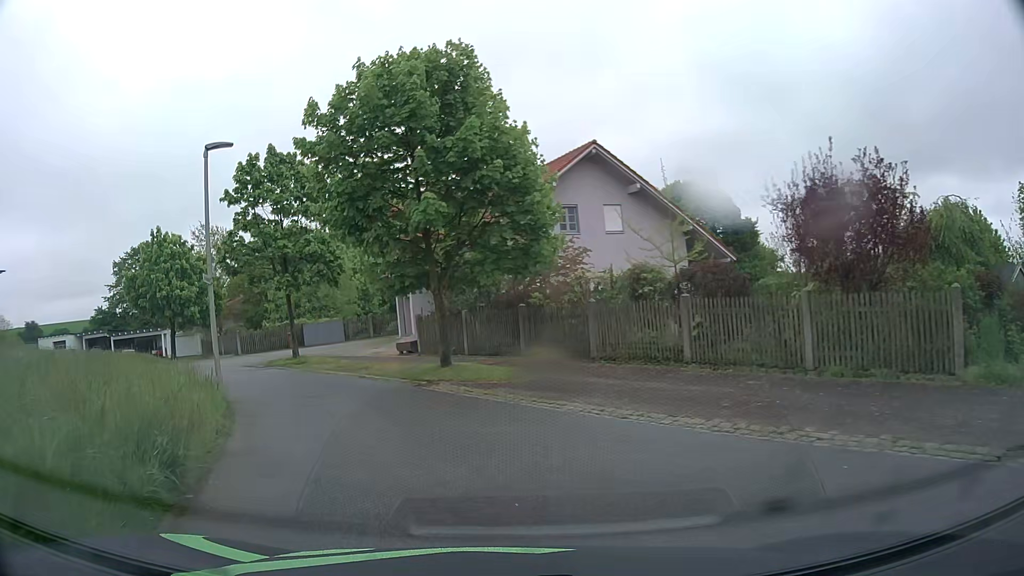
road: residential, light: Day
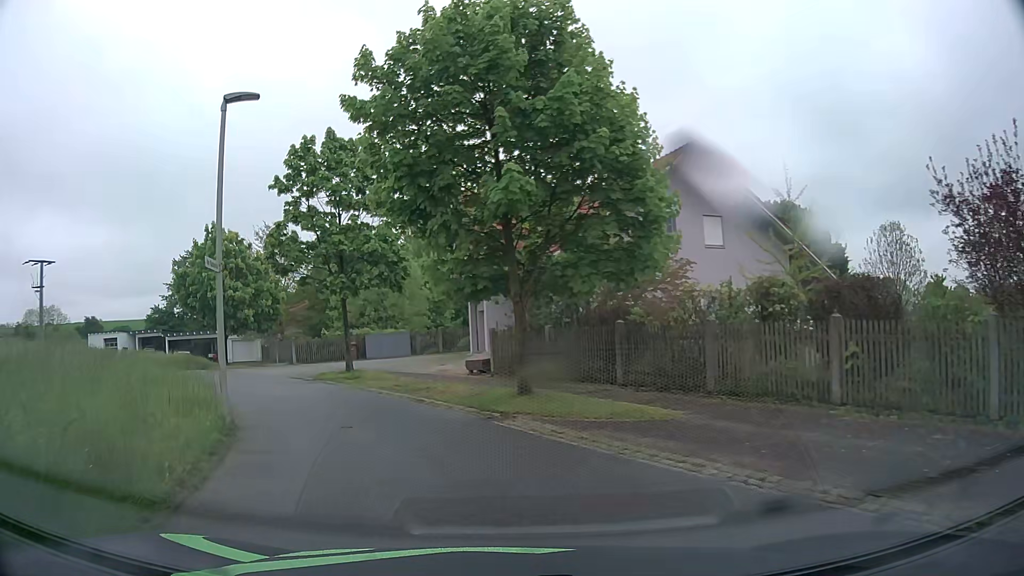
(-0.2, +3.4) m; -6°
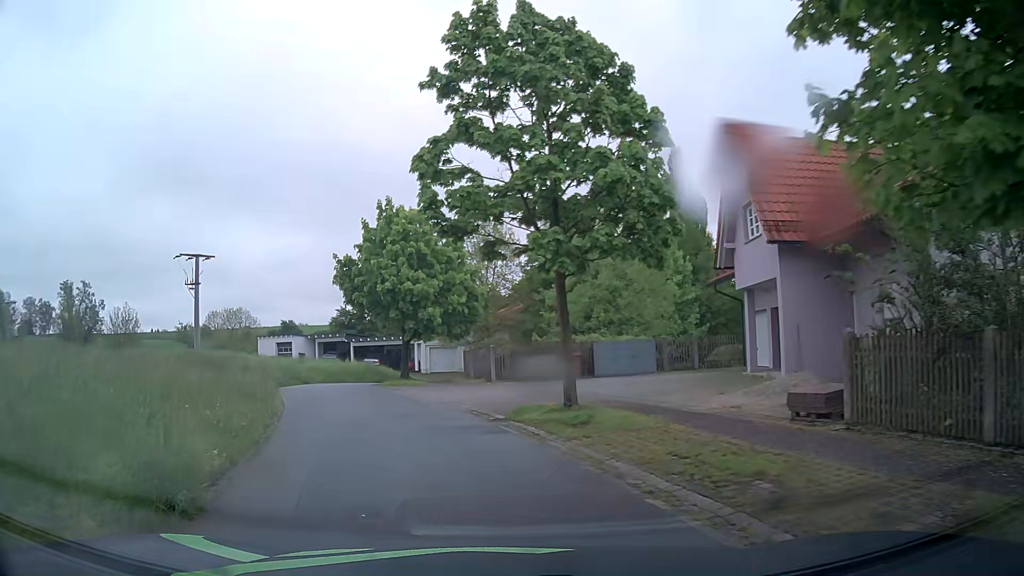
(-1.7, +9.9) m; -18°
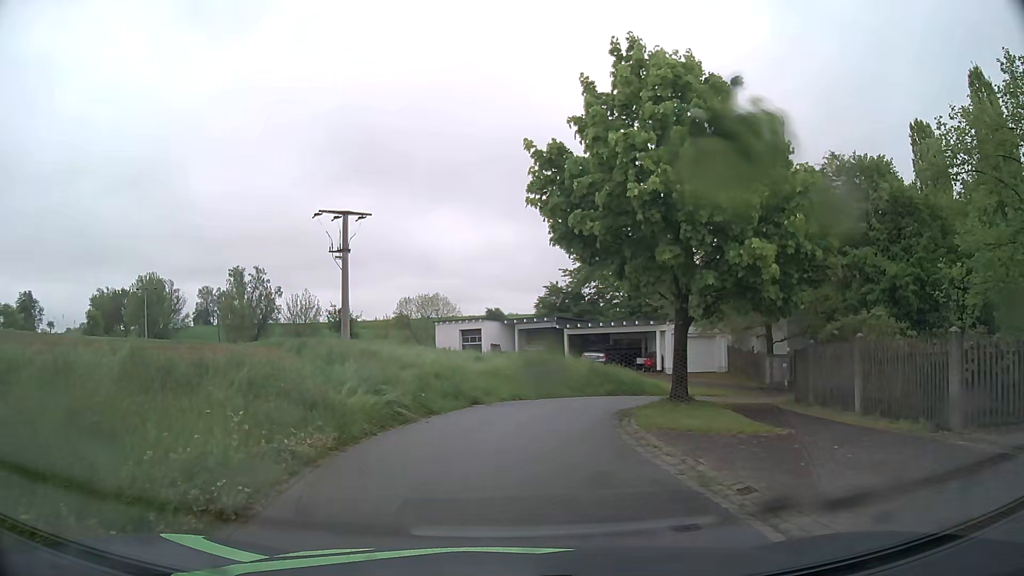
(-3.7, +17.3) m; -18°
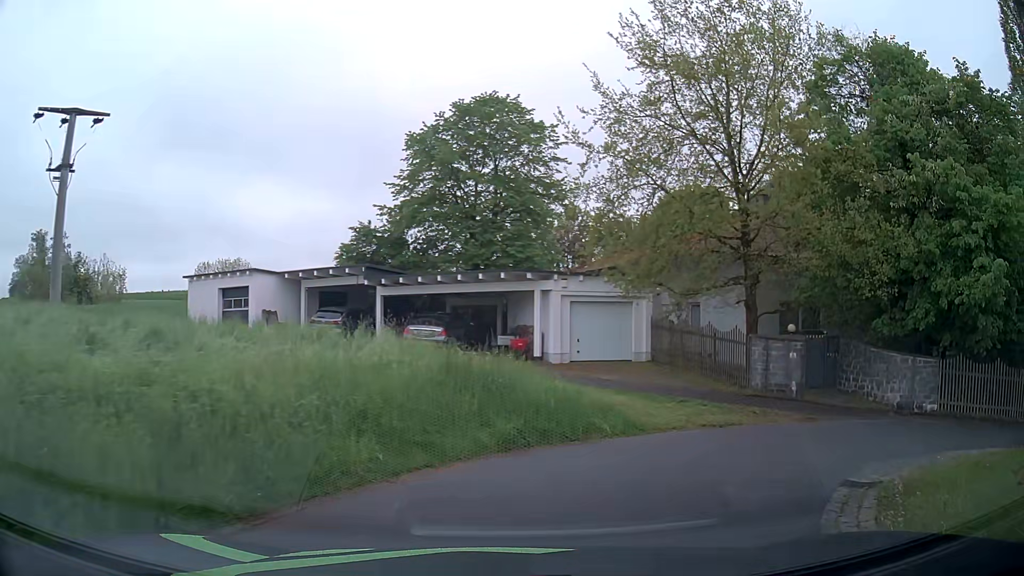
(+0.8, +16.7) m; +16°
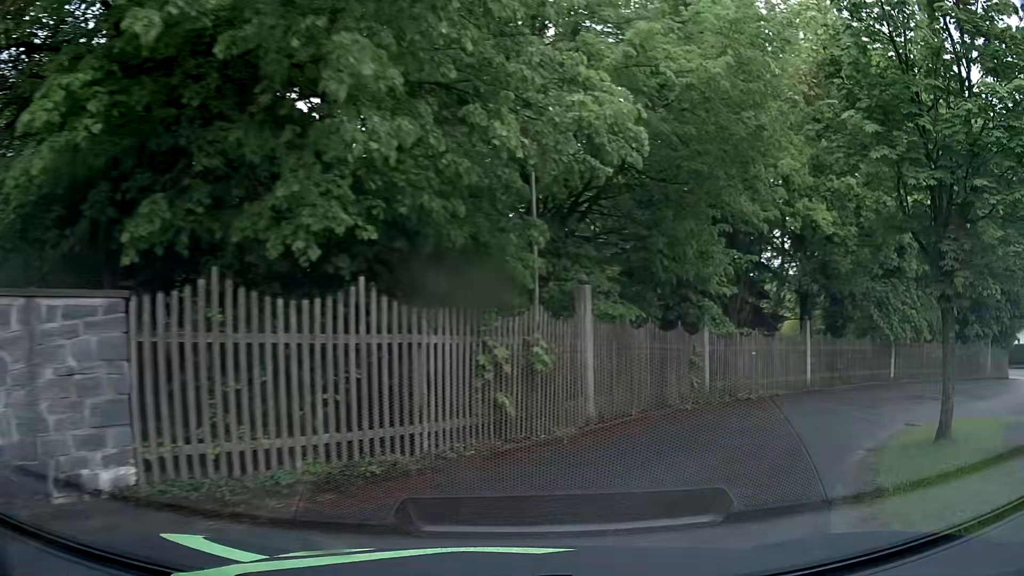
(+7.4, +12.2) m; +64°
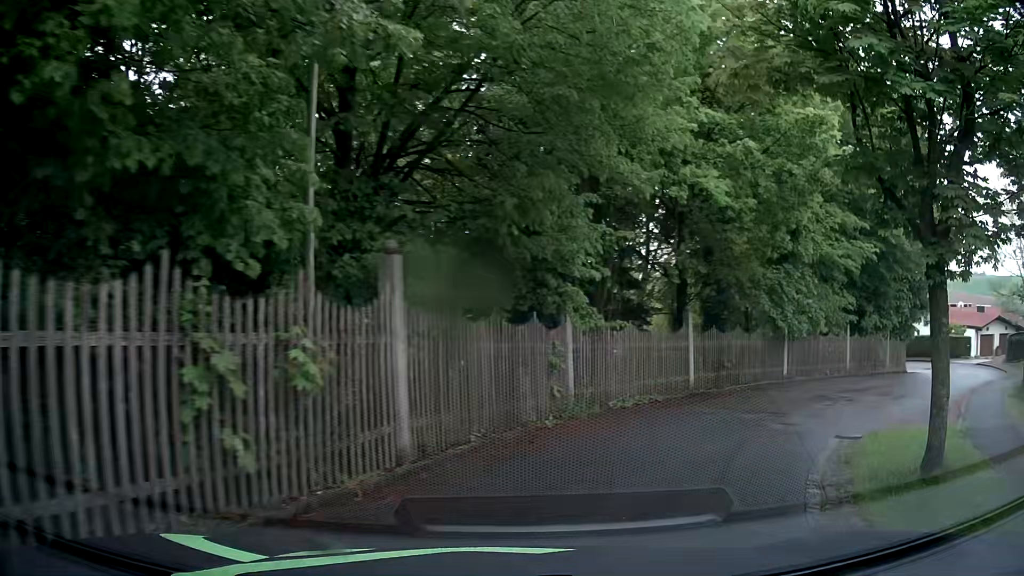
(+0.4, +3.3) m; +11°
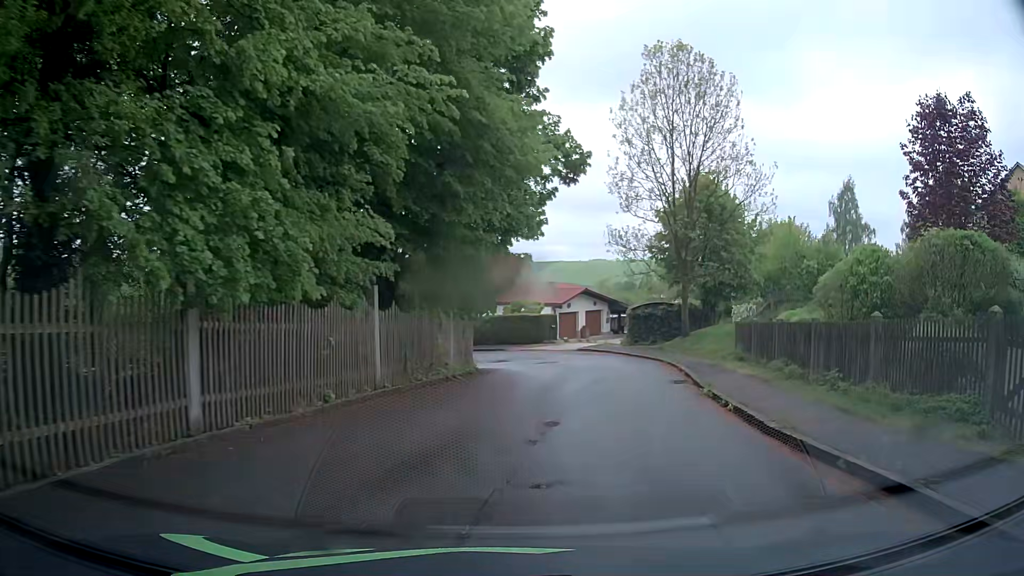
(+6.1, +14.1) m; +41°
